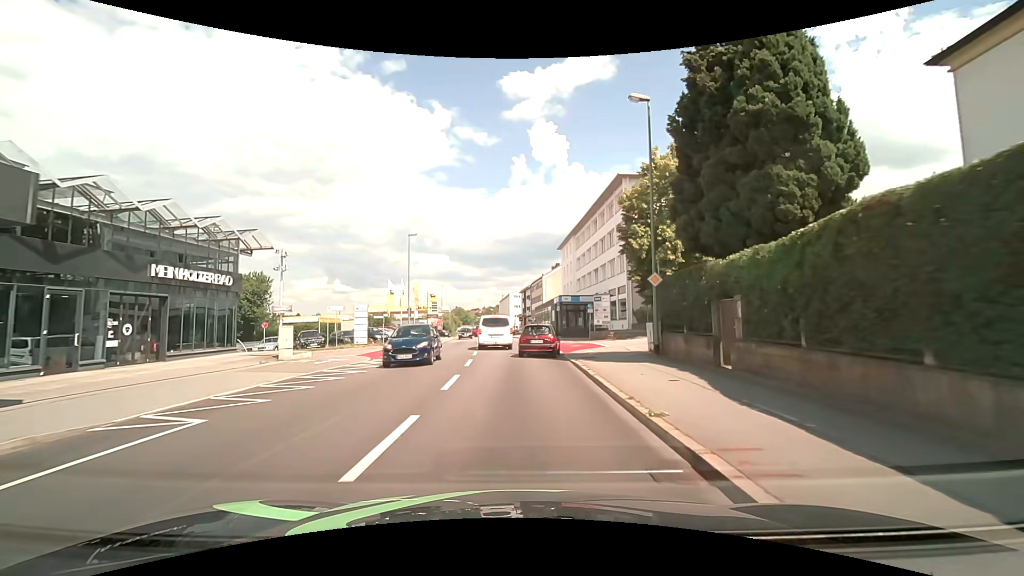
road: tertiary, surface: asphalt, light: Day
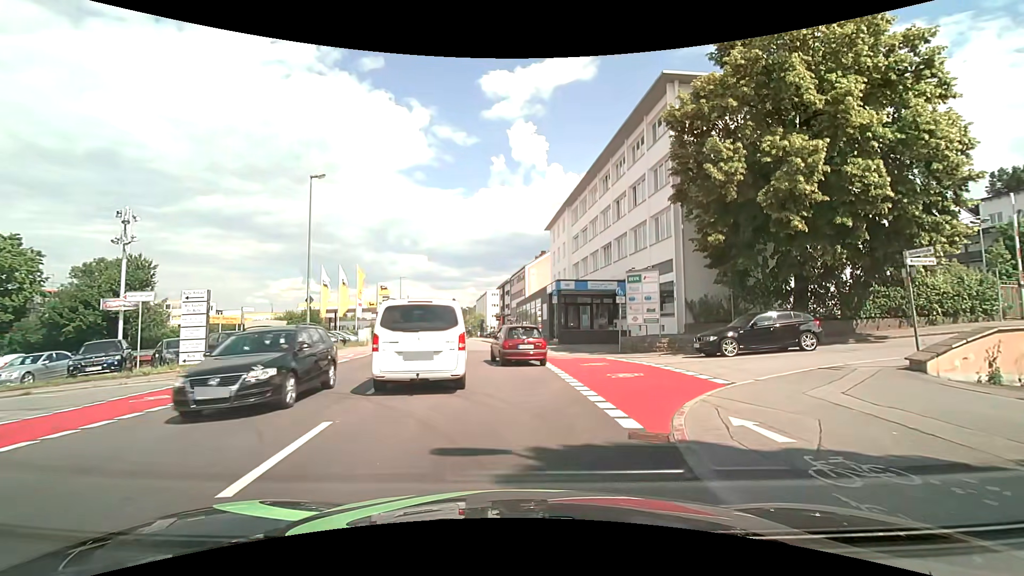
(+0.1, +17.6) m; +2°
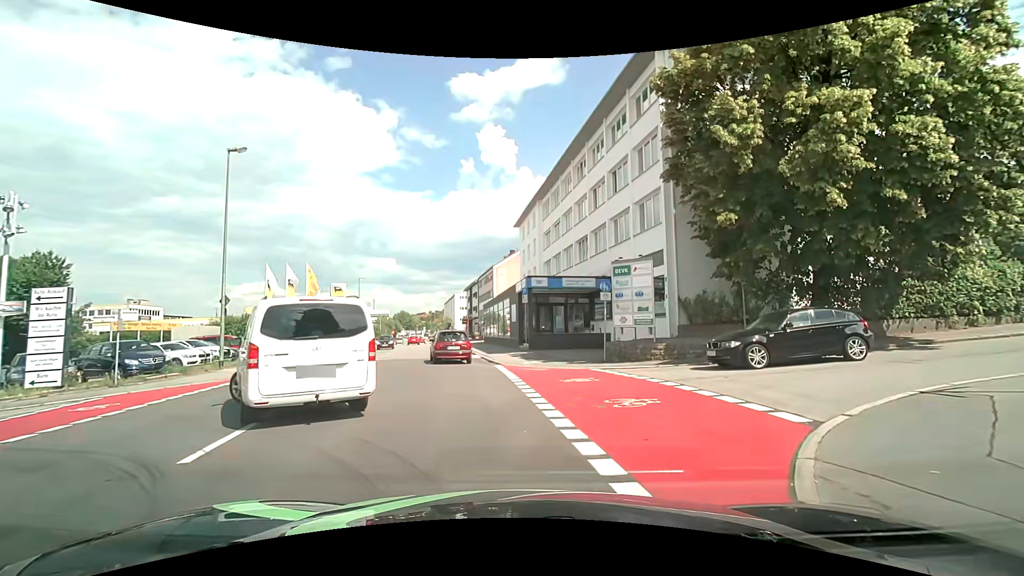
(+0.2, +4.4) m; +4°
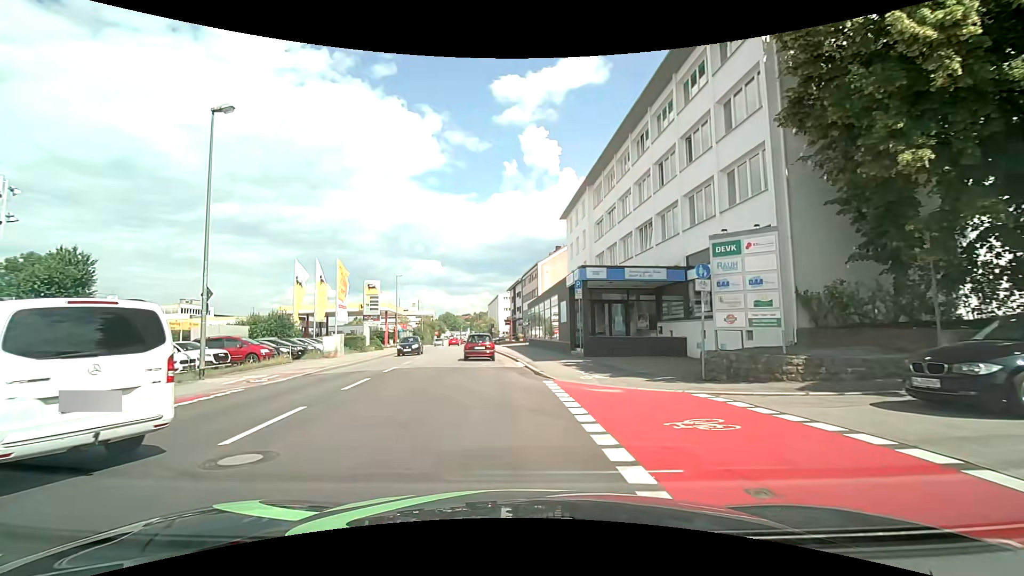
(-0.2, +5.6) m; -5°
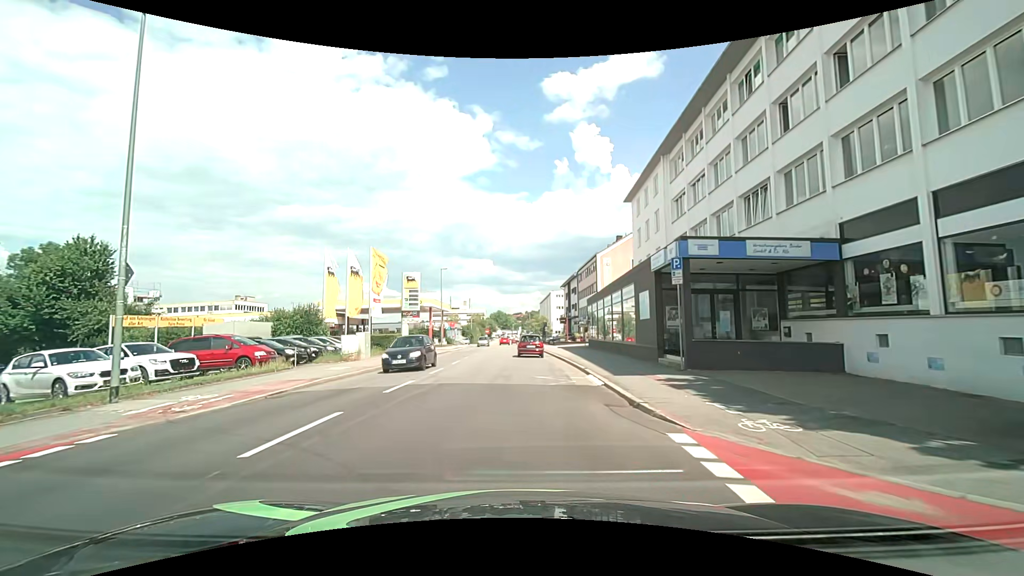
(-0.3, +7.2) m; -5°
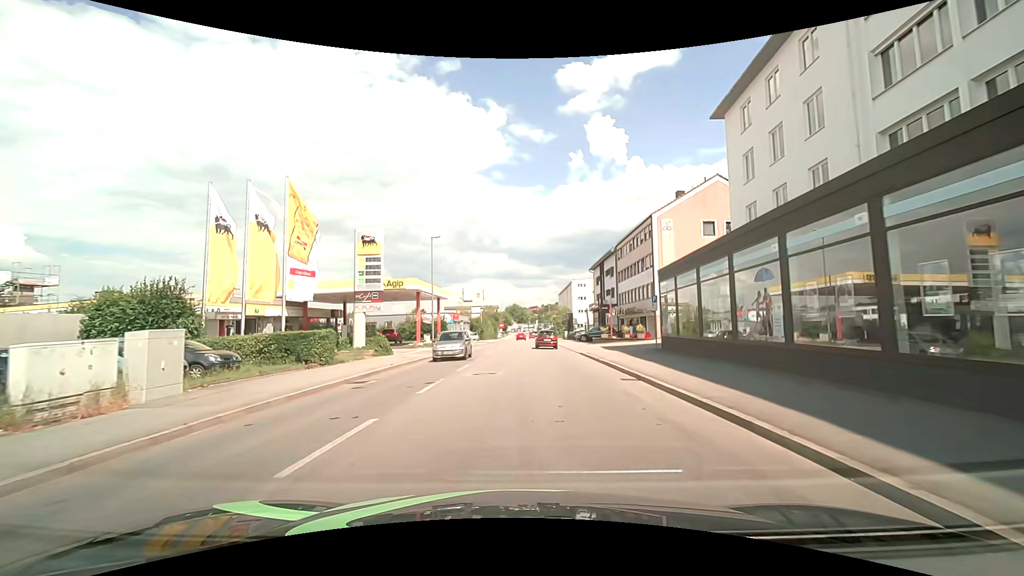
(-0.6, +19.1) m; -3°
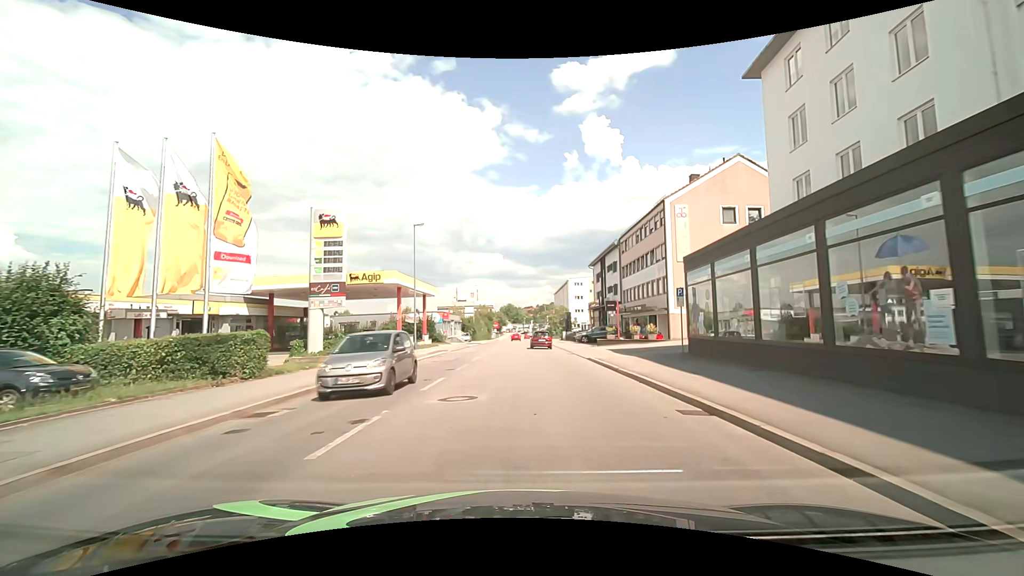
(+0.1, +5.6) m; 0°
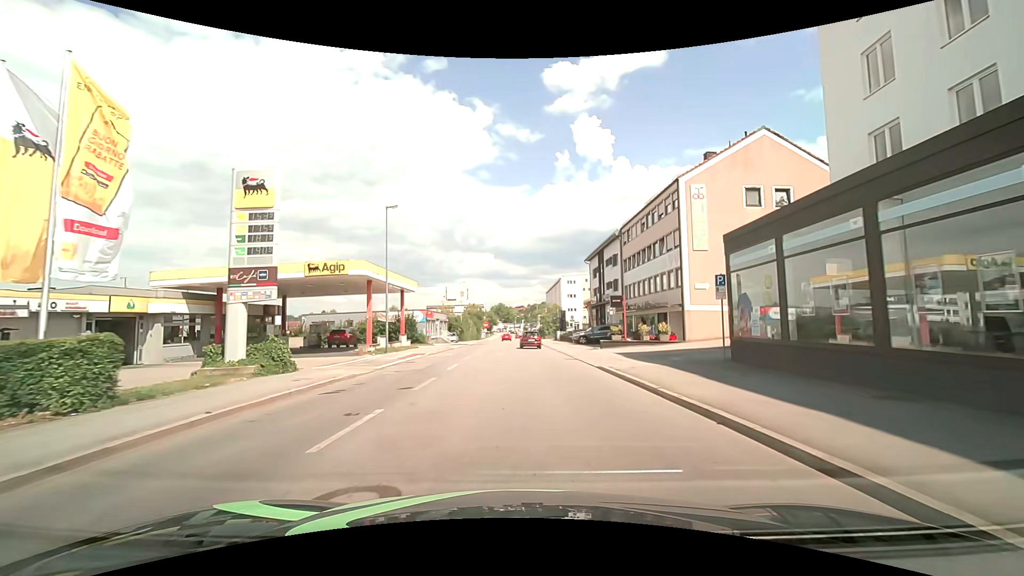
(+0.1, +5.9) m; +2°
(0, +10) (+1, +20) (+1, +30) (+1, +40) (+1, +50) (+1, +60) (+1, +70) (+1, +80) (+1, +90) (0, +100) m
